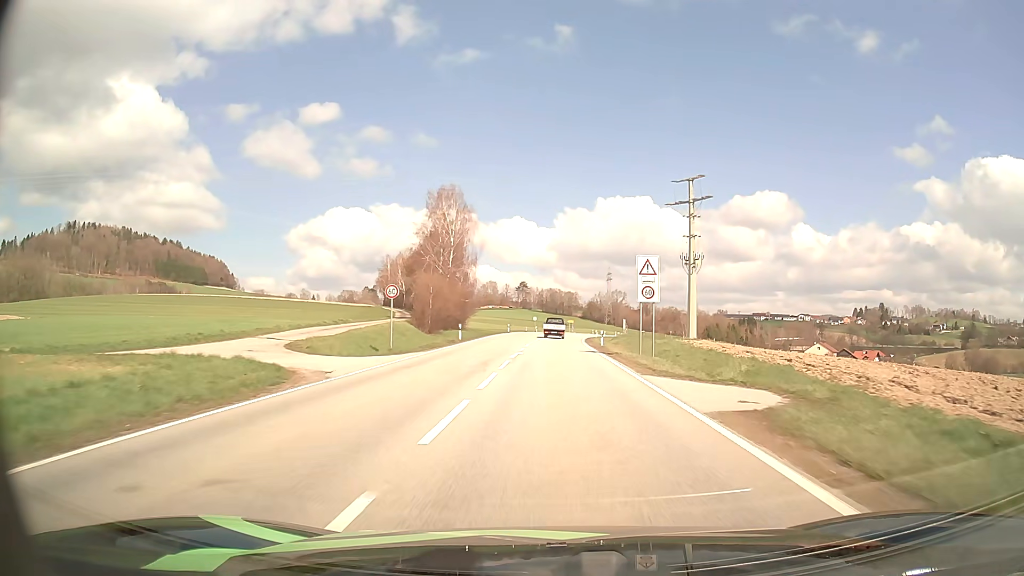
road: secondary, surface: asphalt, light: Day
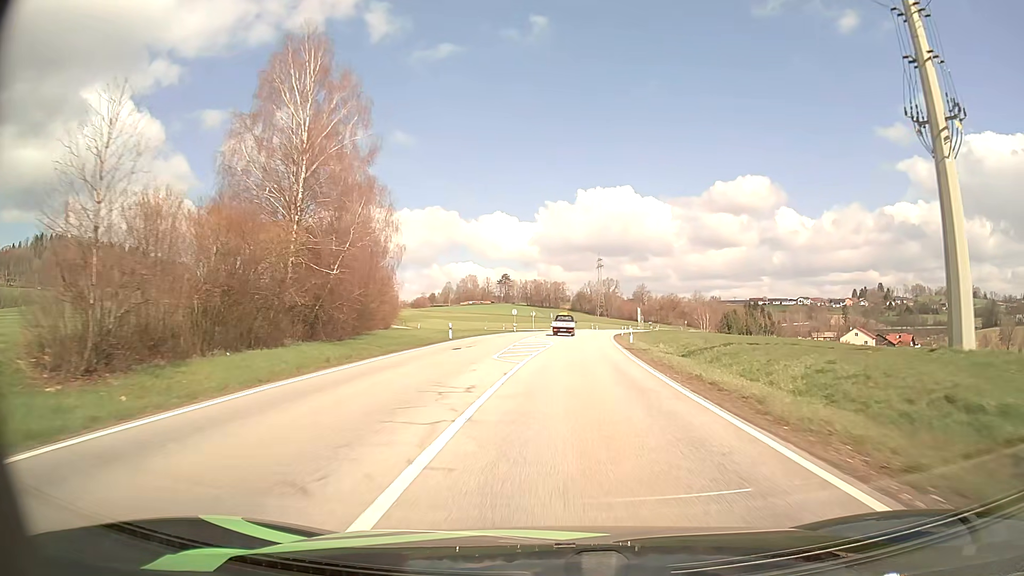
(+0.1, +45.6) m; +1°
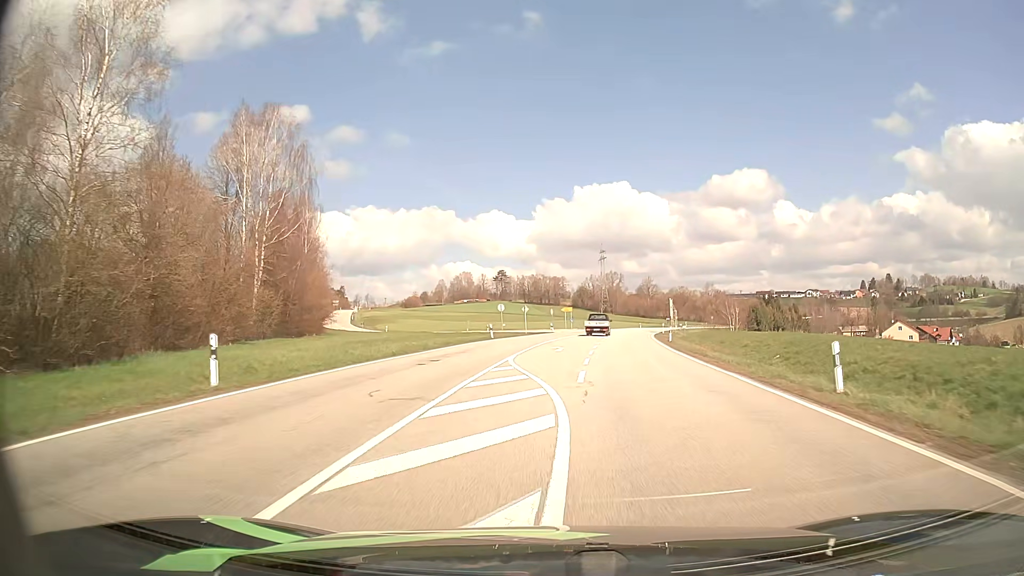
(0.0, +31.1) m; 0°
(0, +10) (0, +20) (0, +30) (+1, +40) (+2, +50) (+3, +60) (+5, +70) (+7, +80) (+9, +89) (+8, +99) m
